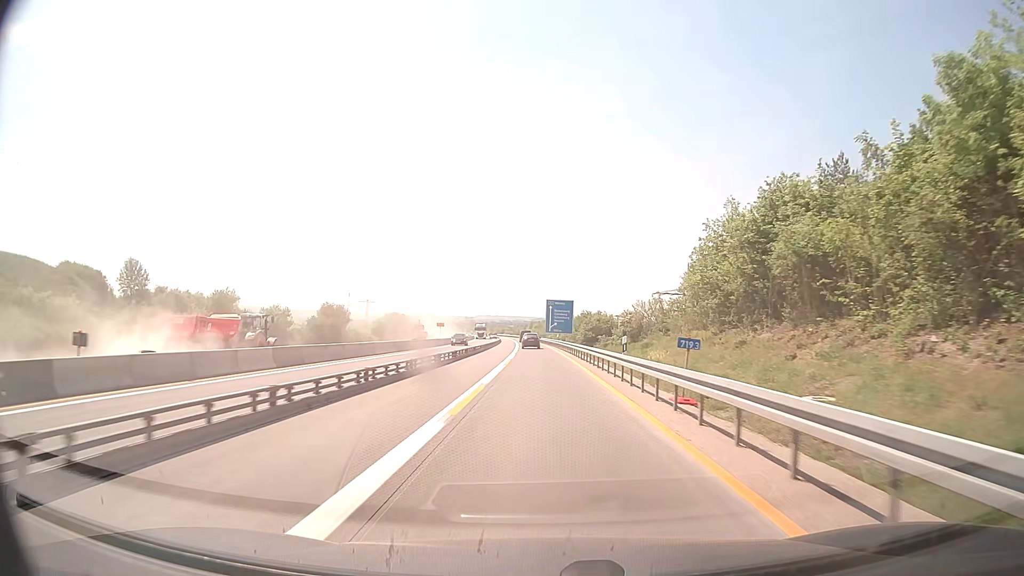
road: motorway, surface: concrete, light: Day
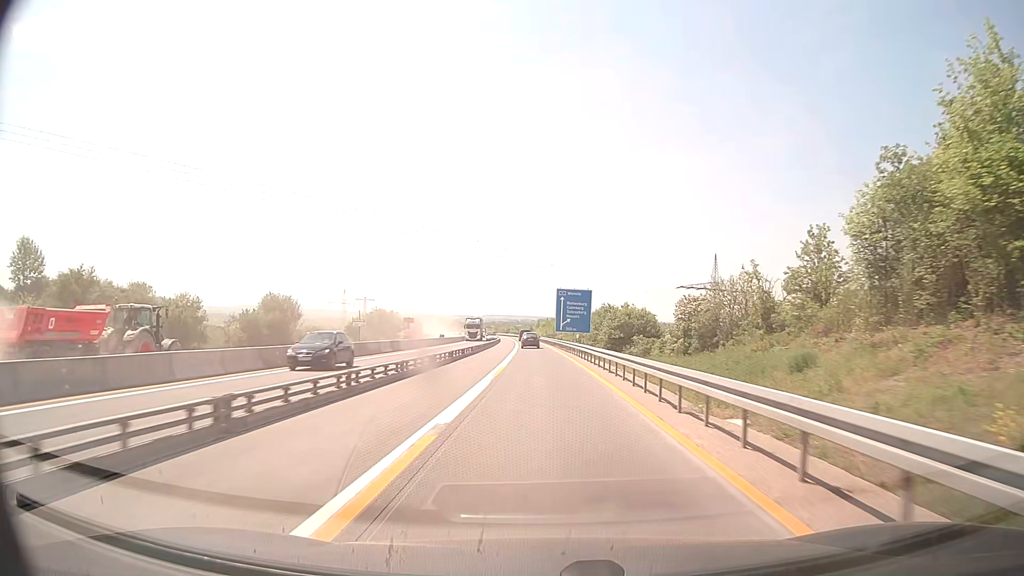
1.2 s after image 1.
(-0.1, +26.1) m; -1°
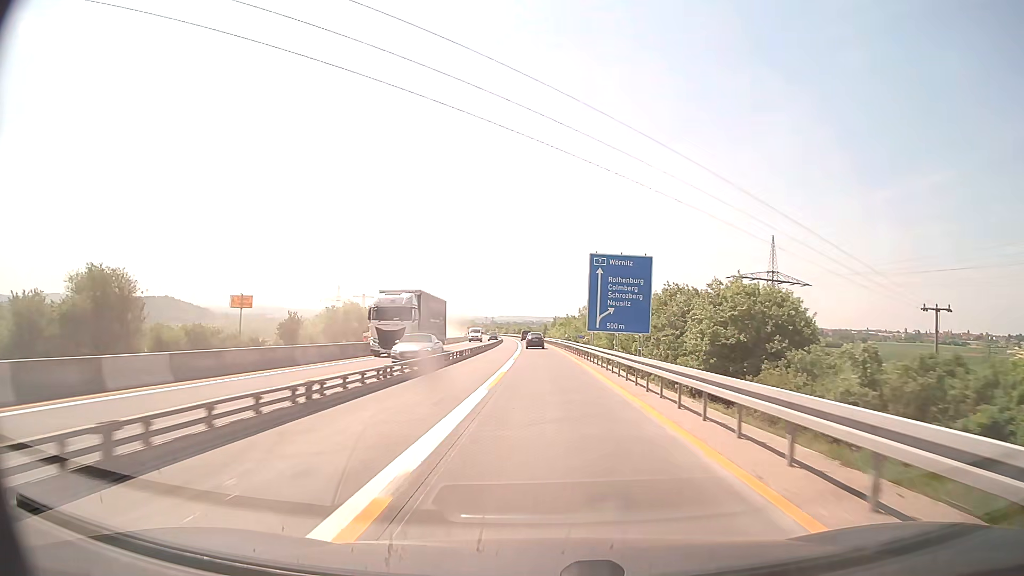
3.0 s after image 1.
(-0.5, +39.2) m; -1°
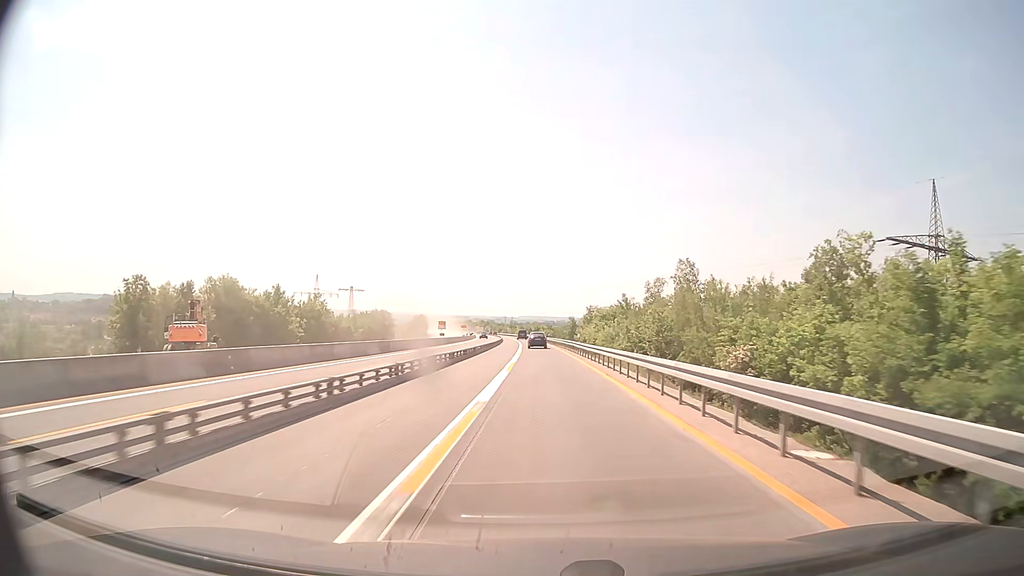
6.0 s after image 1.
(-1.0, +65.3) m; -2°
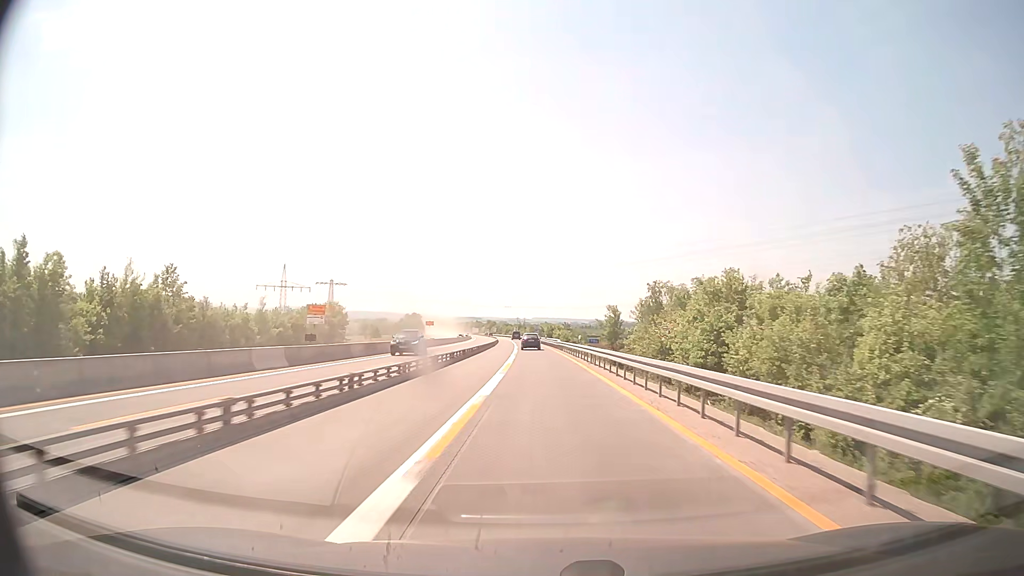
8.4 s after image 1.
(-0.6, +52.3) m; -1°
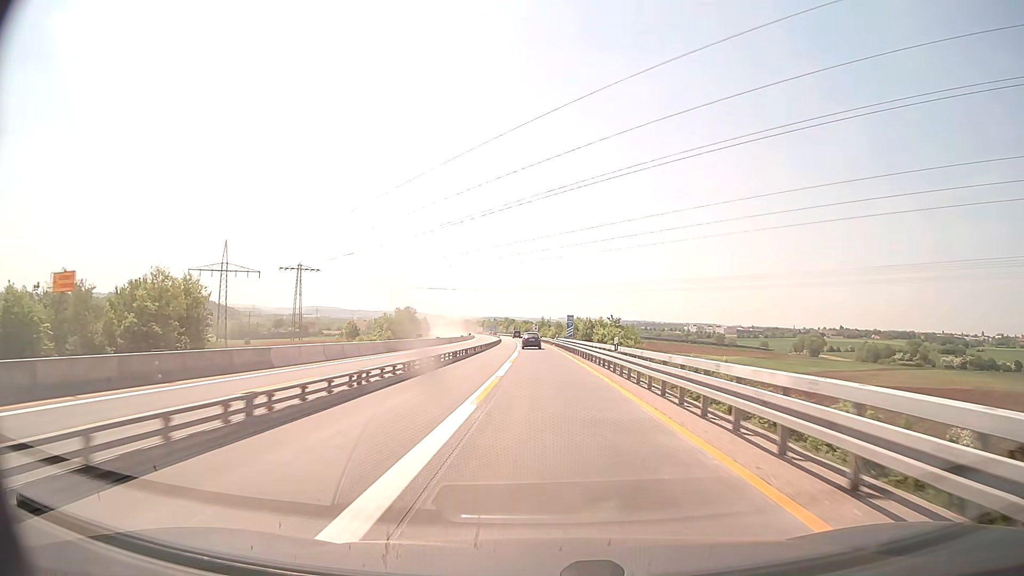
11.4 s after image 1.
(-1.2, +65.4) m; -2°
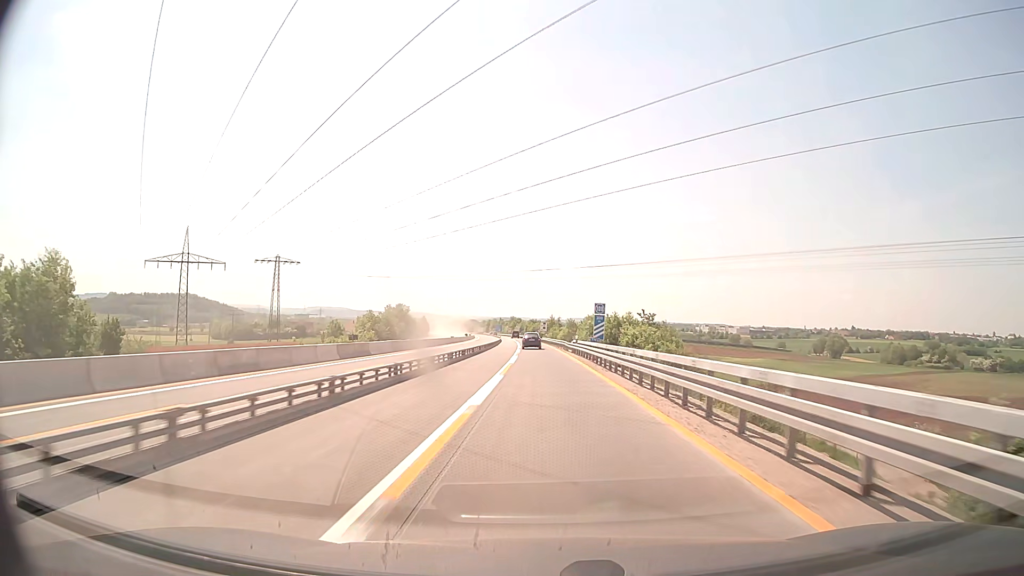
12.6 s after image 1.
(-0.2, +26.2) m; -1°
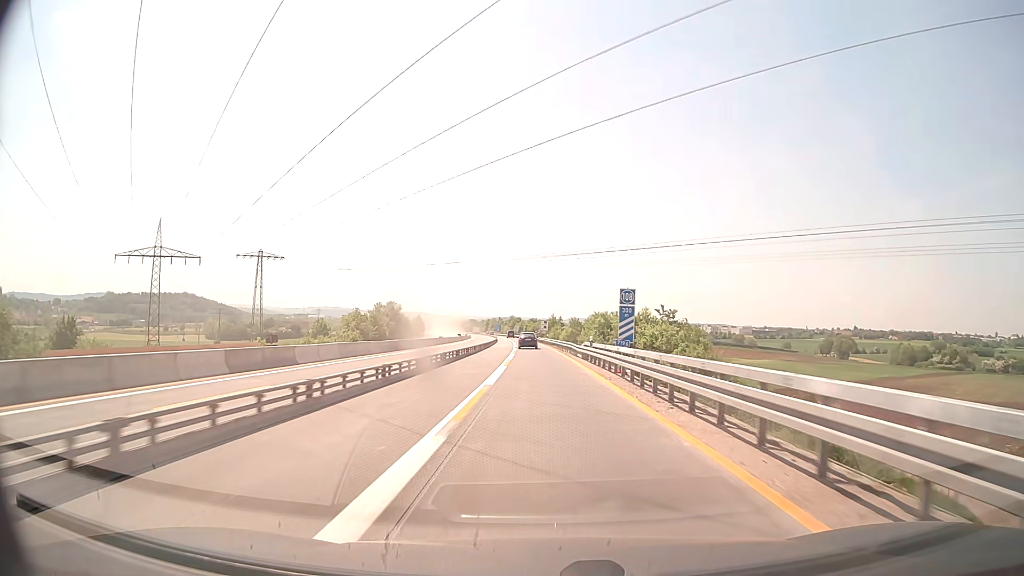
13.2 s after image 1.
(0.0, +13.1) m; 0°
(0, +10) (0, +20) (0, +30) (0, +40) (-1, +50) (-1, +60) (-1, +70) (-2, +80) (-2, +90) (-3, +100) m
